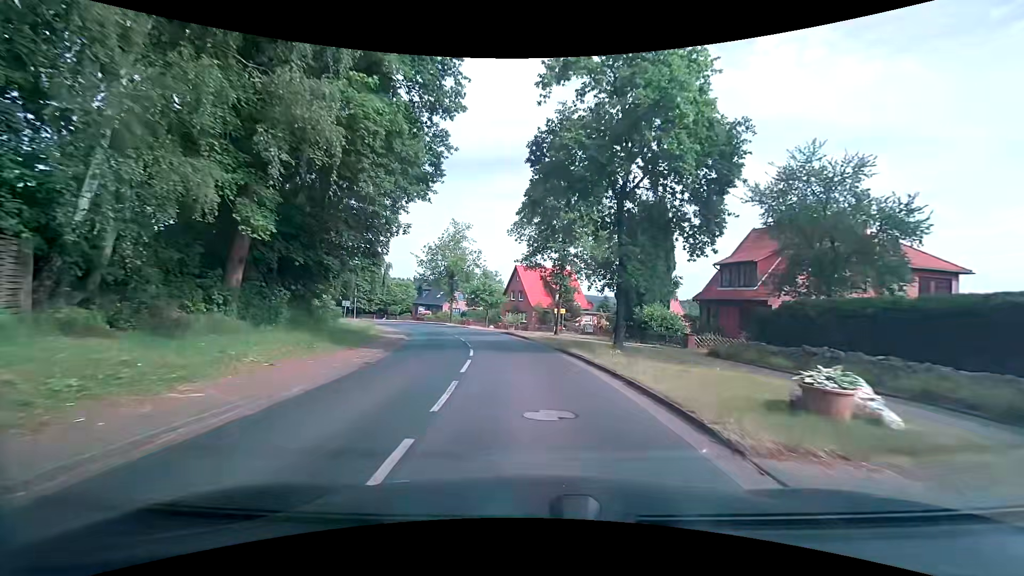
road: secondary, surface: asphalt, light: Day
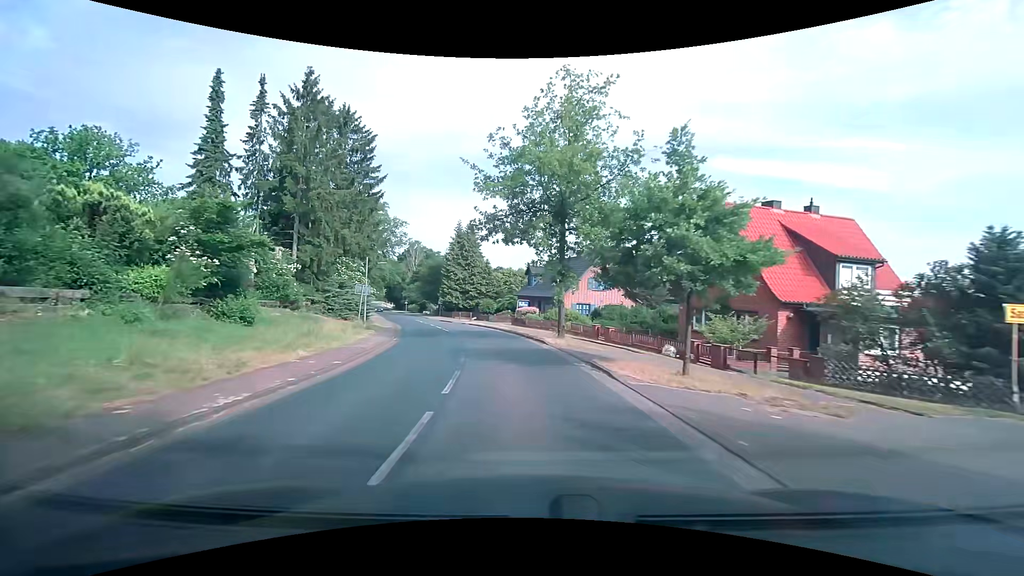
(-3.6, +34.8) m; -14°
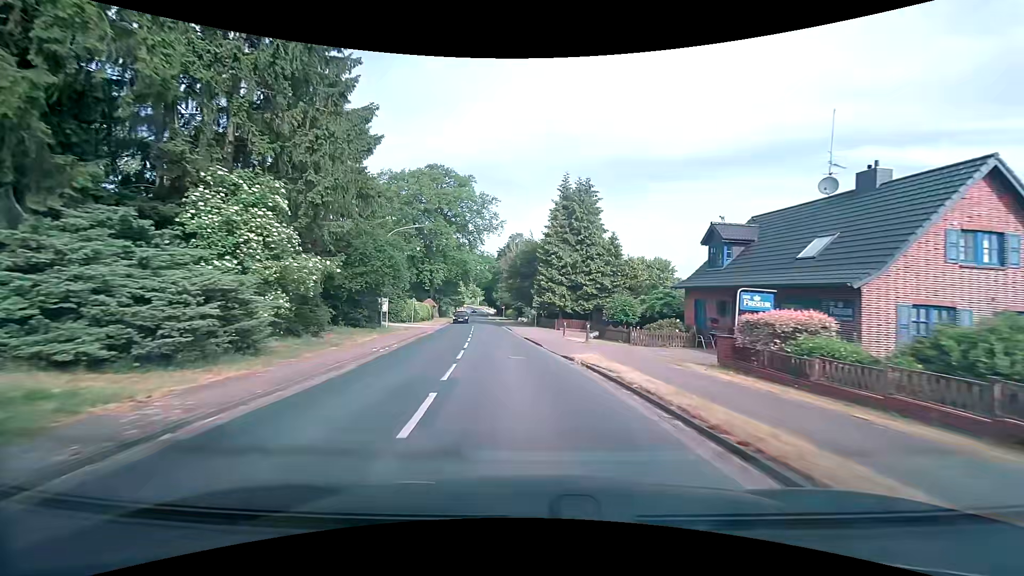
(-3.7, +30.0) m; -14°
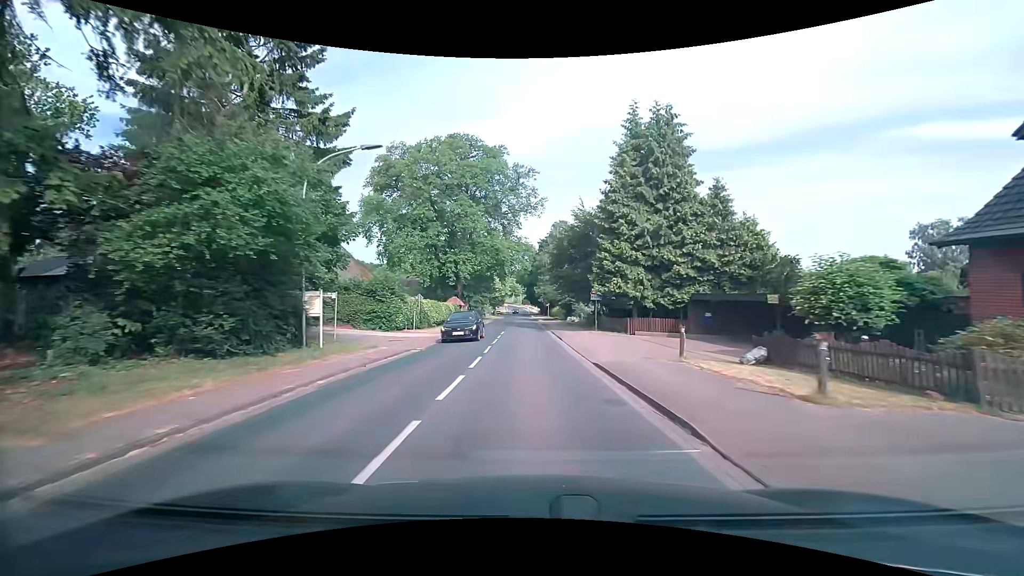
(-0.6, +15.9) m; -4°
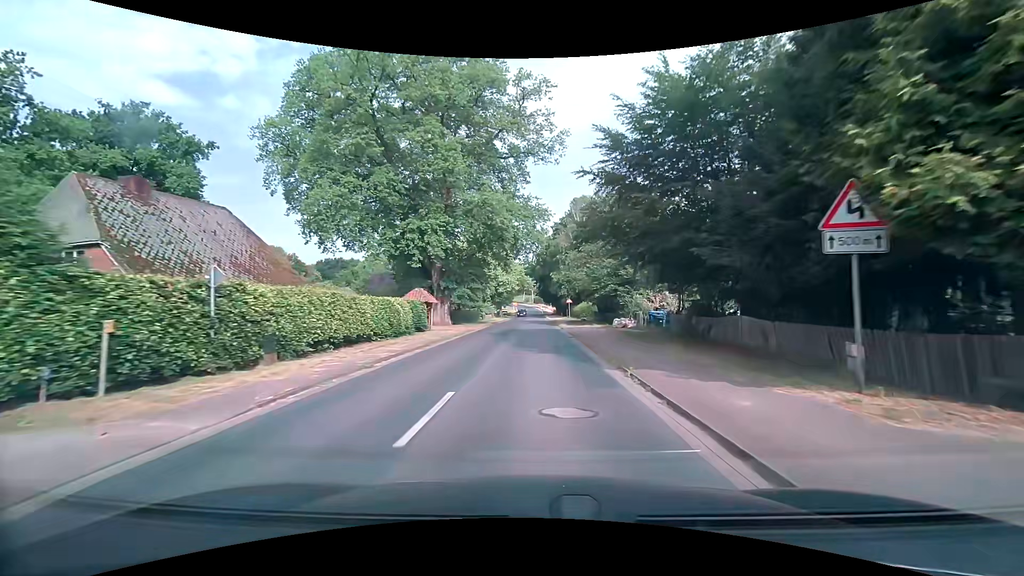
(-0.5, +24.9) m; -2°
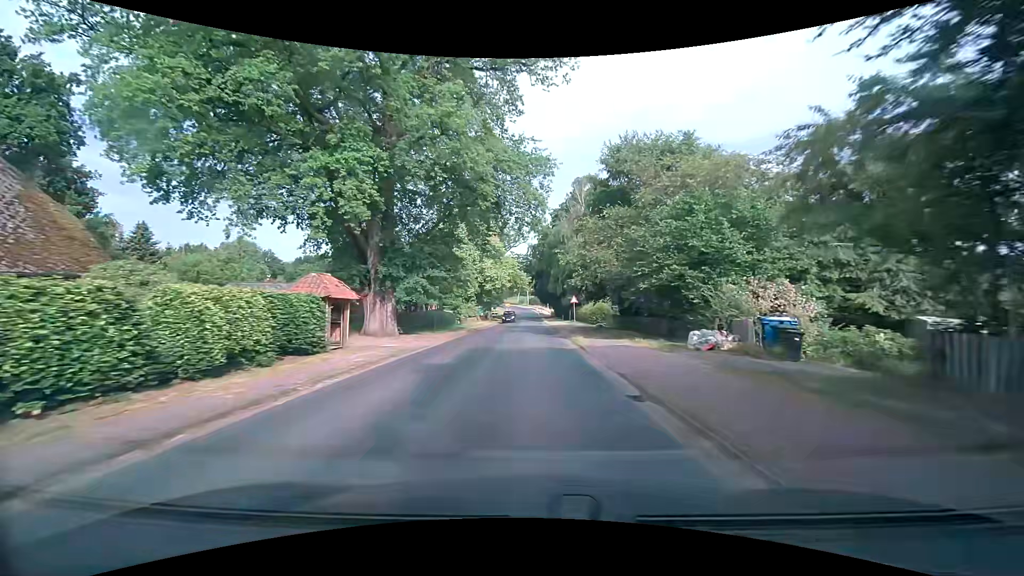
(+0.1, +16.1) m; +1°
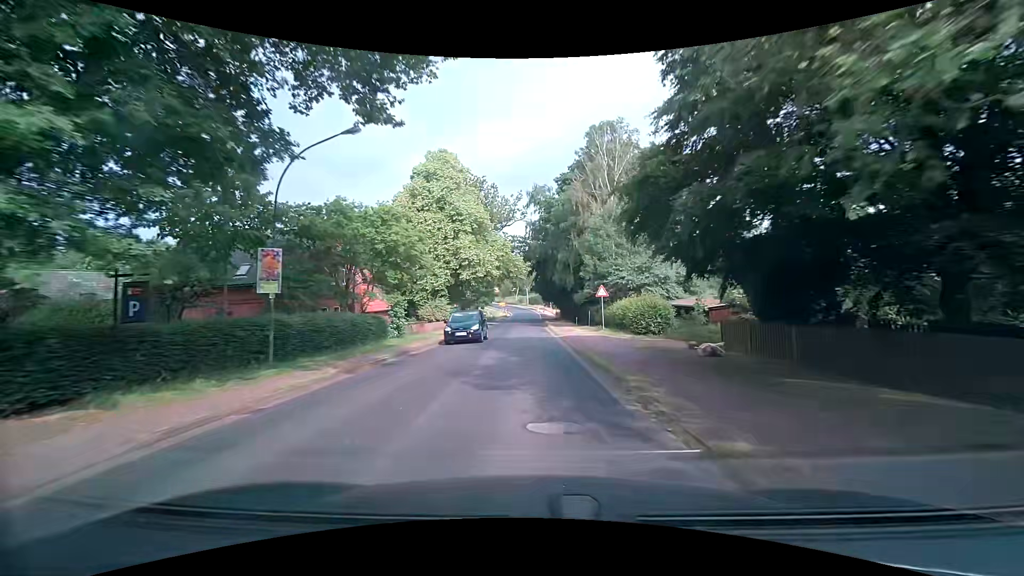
(0.0, +22.6) m; -1°
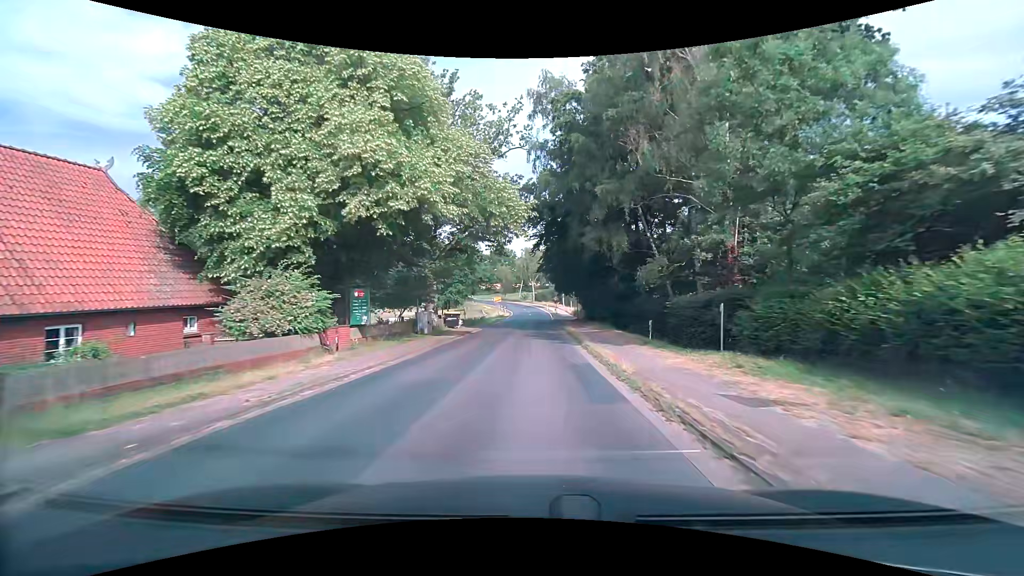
(+0.1, +29.2) m; 0°
(0, +10) (0, +20) (0, +30) (0, +40) (0, +50) (0, +60) (+1, +70) (0, +80) (0, +90) (-1, +100) m
